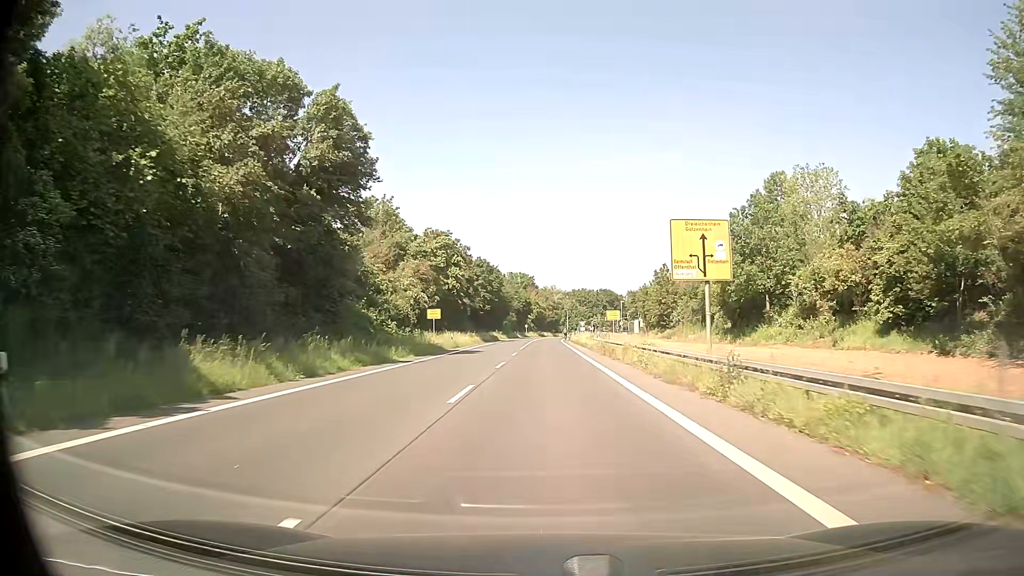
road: secondary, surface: asphalt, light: Day
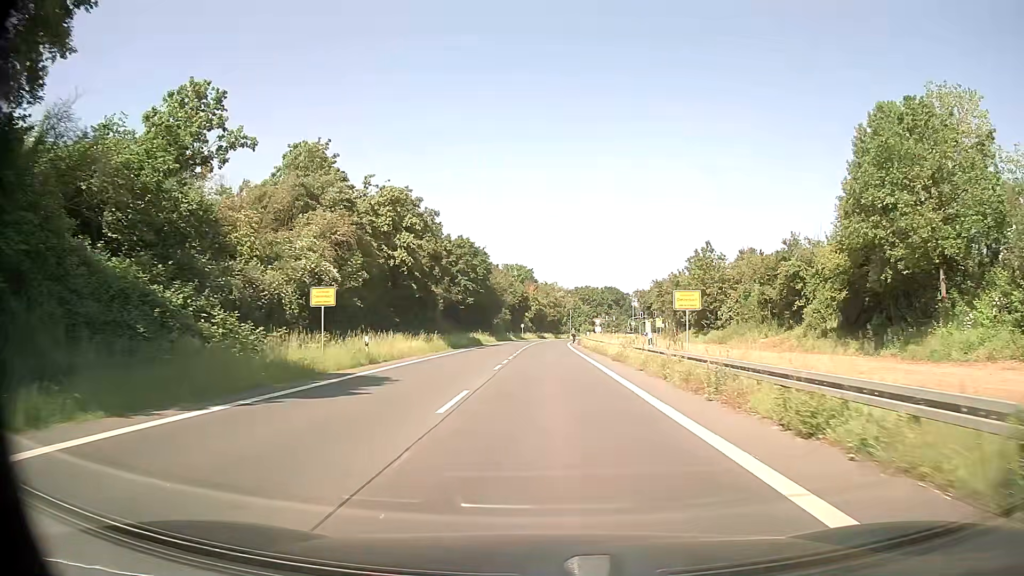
(-0.1, +25.4) m; 0°
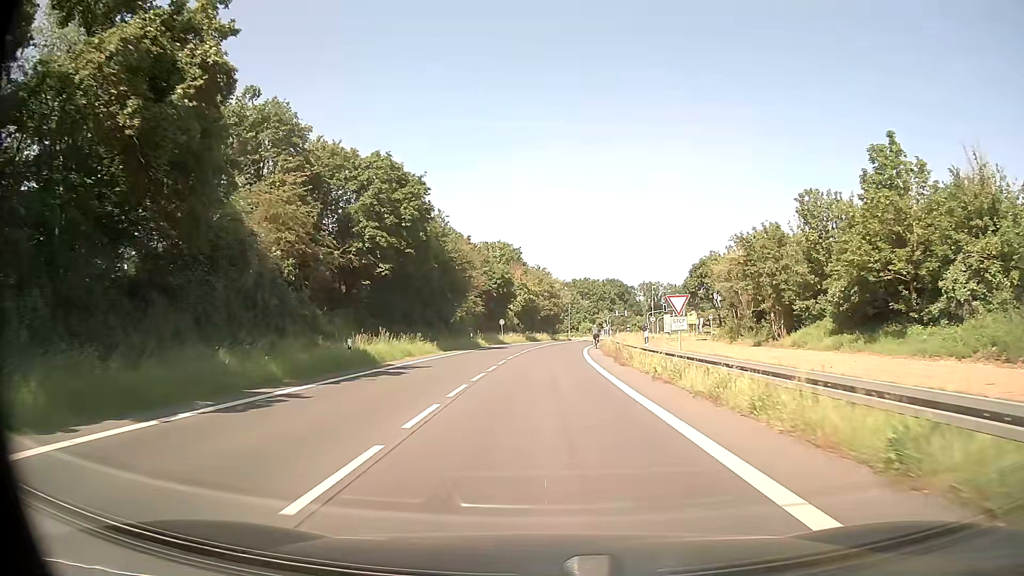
(+0.2, +40.8) m; +1°
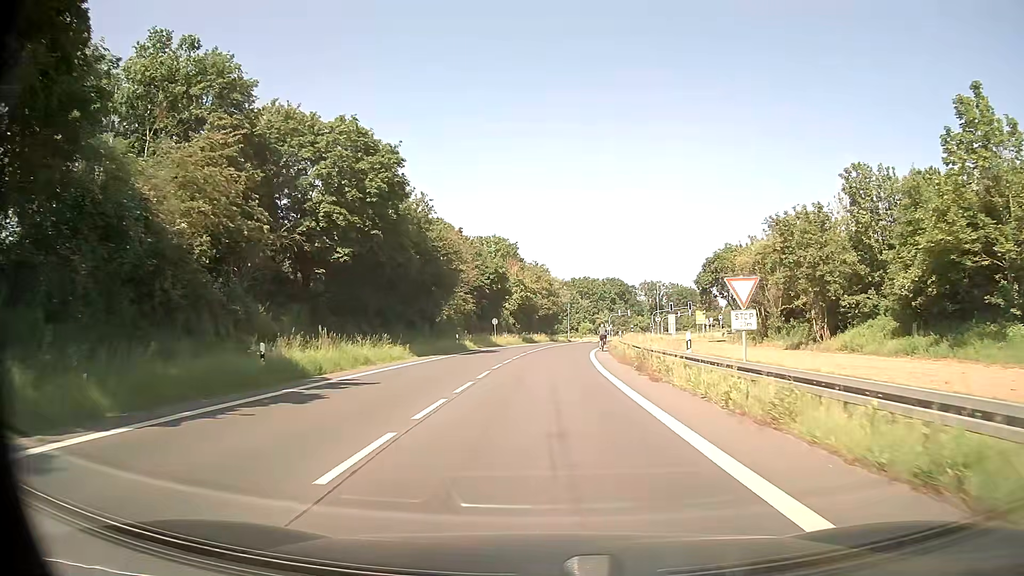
(0.0, +8.0) m; 0°
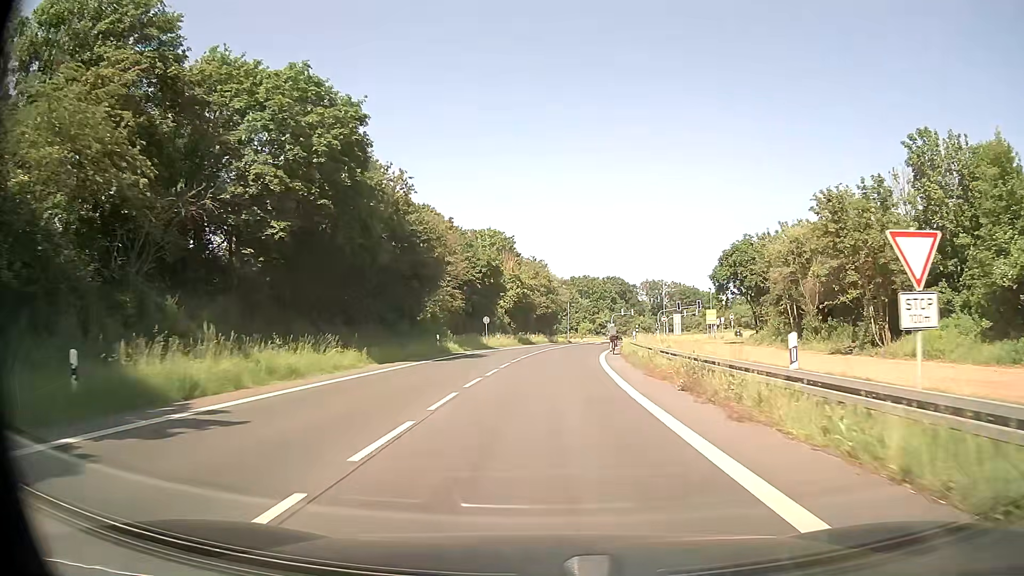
(0.0, +8.0) m; 0°
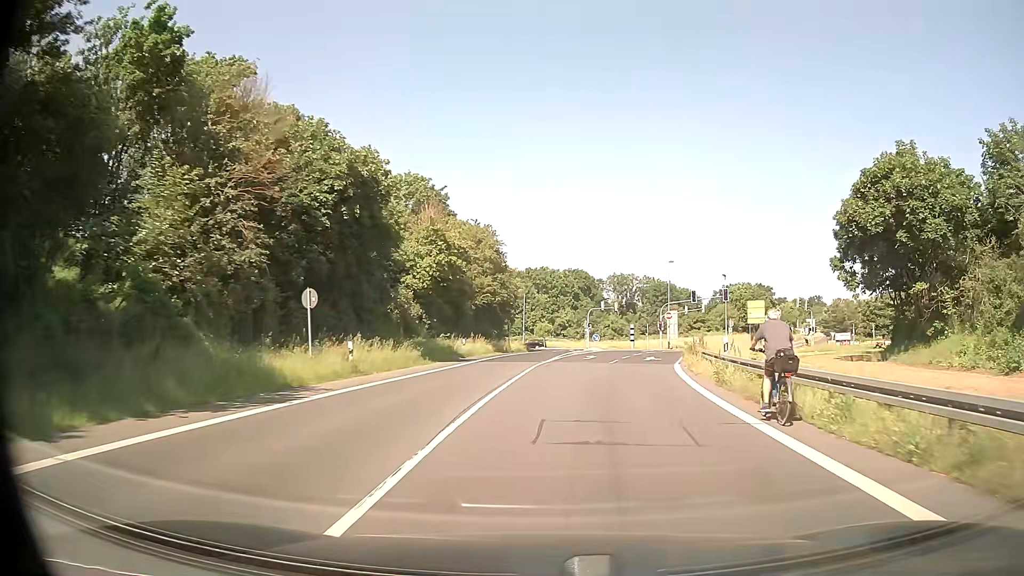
(+0.6, +37.9) m; +4°
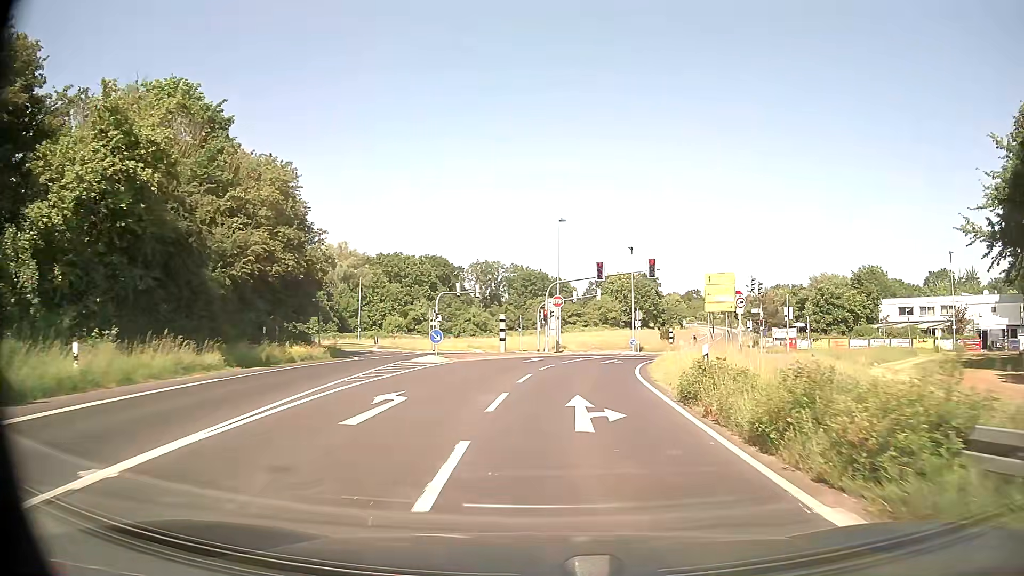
(+2.6, +26.5) m; +12°
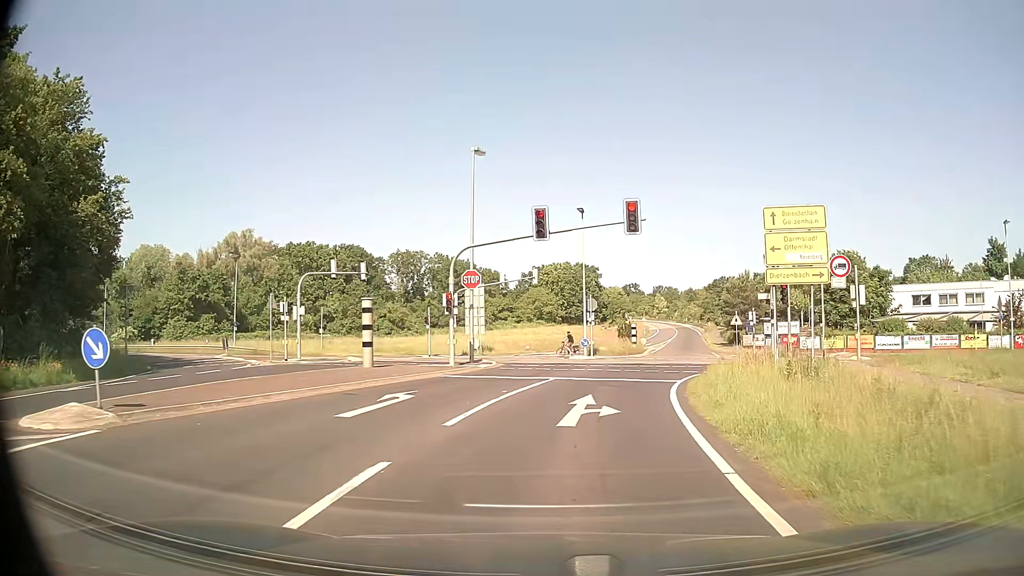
(+1.0, +19.2) m; +5°
